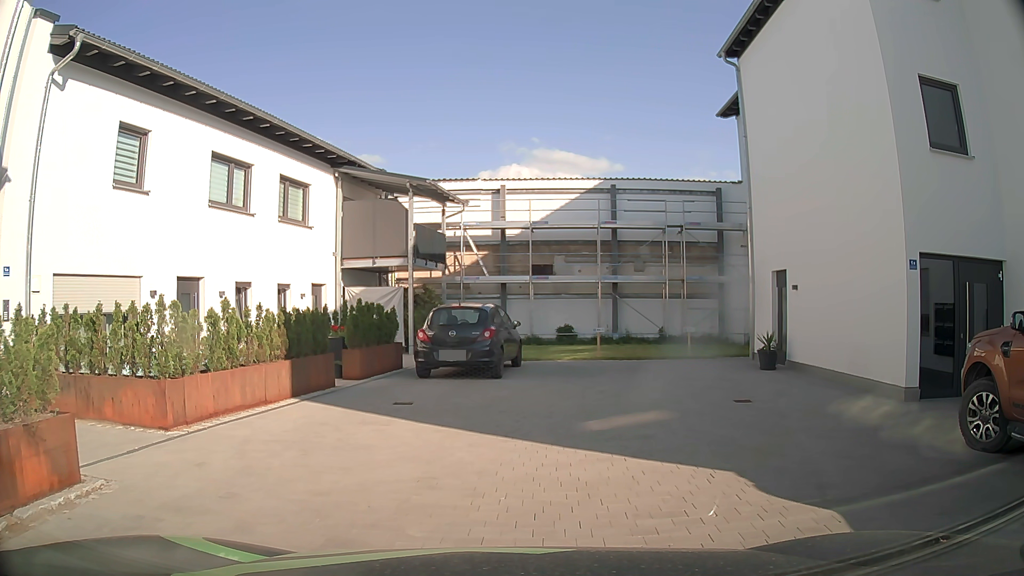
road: tertiary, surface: asphalt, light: Day
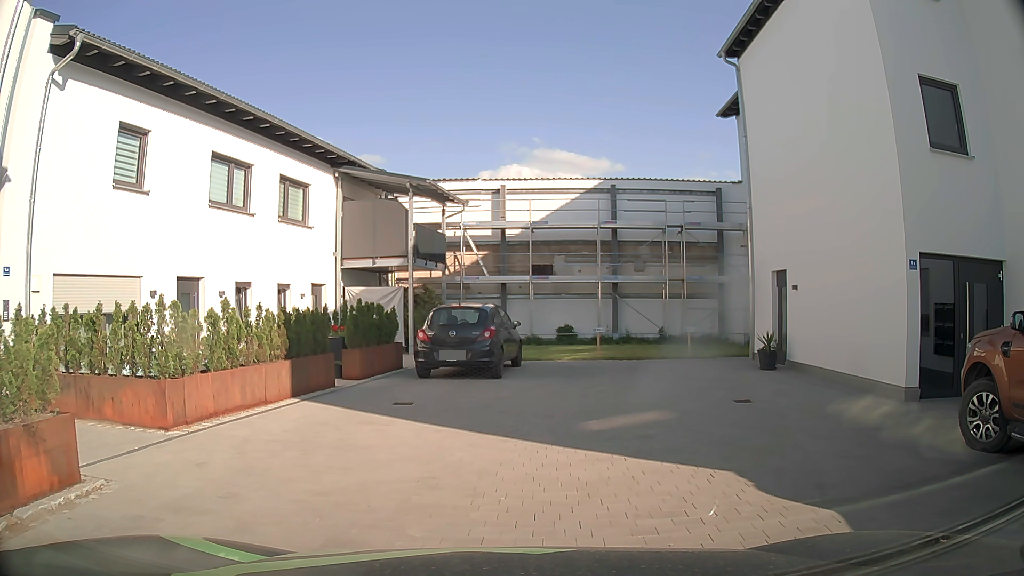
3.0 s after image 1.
(0.0, 0.0) m; 0°
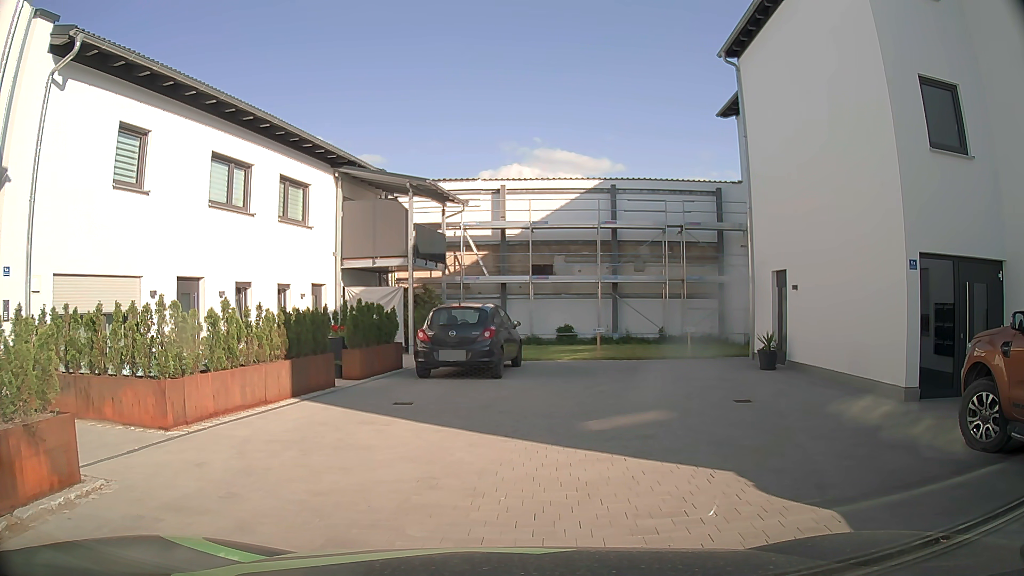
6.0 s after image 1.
(0.0, 0.0) m; 0°
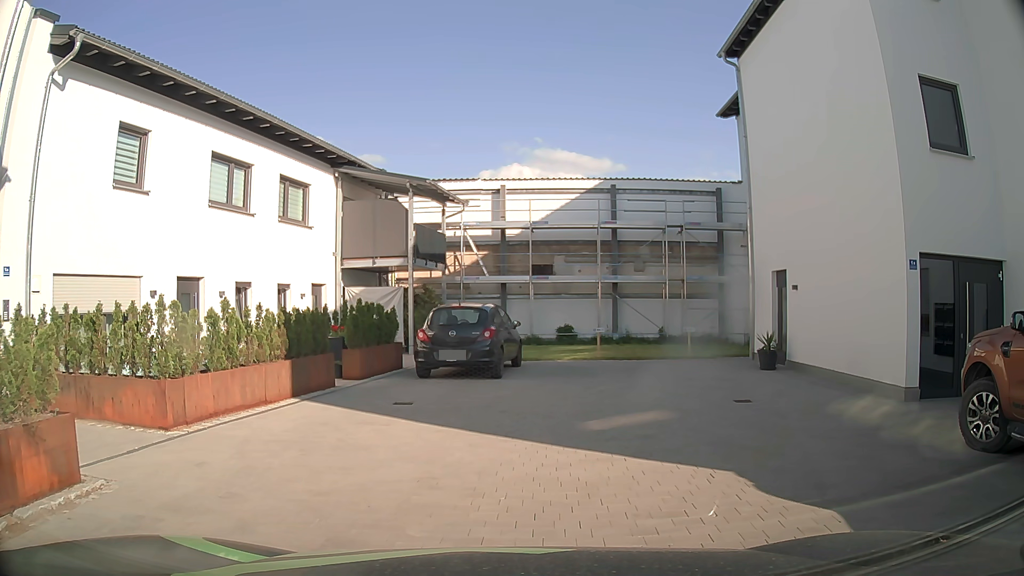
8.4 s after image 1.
(0.0, 0.0) m; 0°
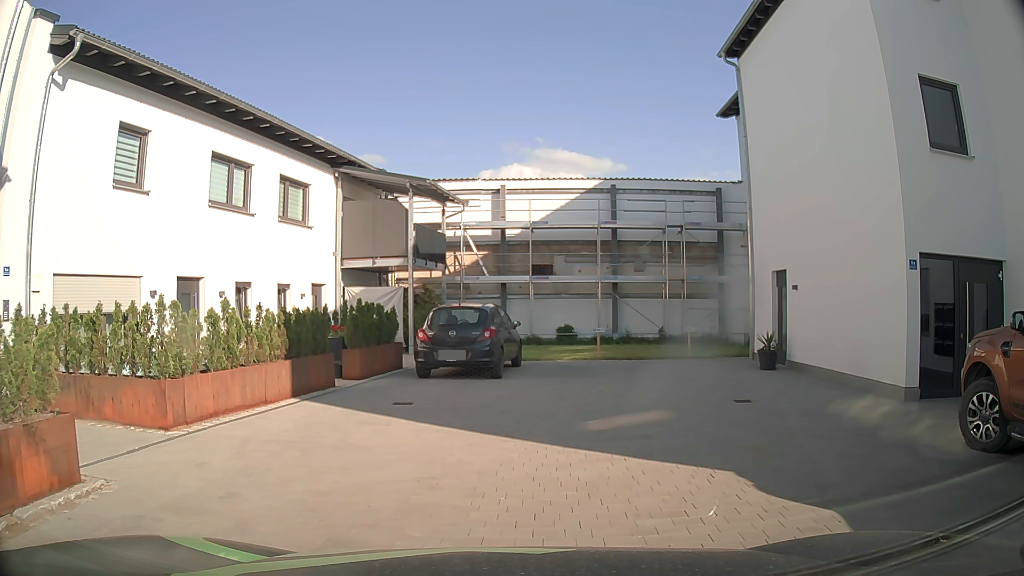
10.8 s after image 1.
(0.0, 0.0) m; 0°
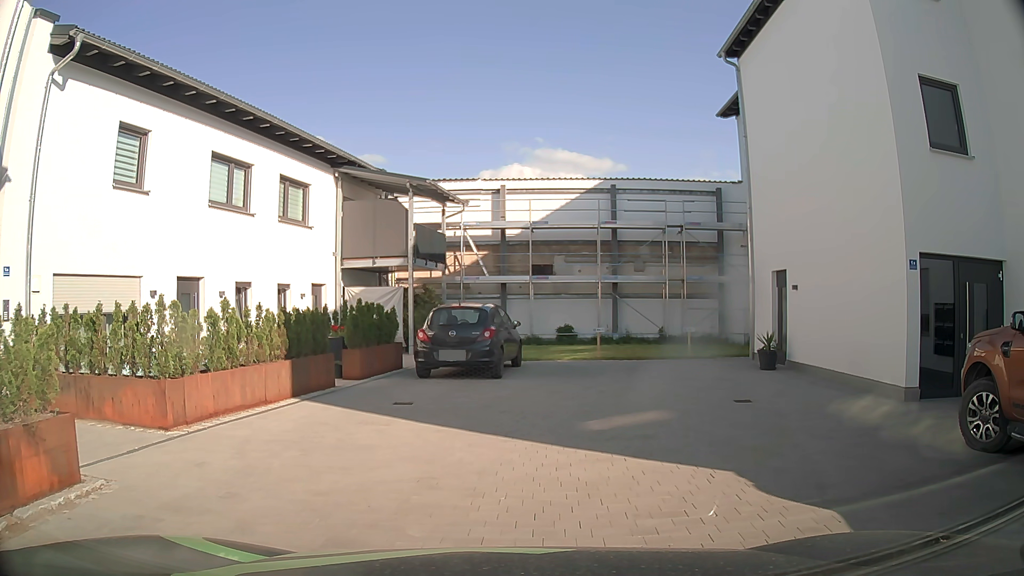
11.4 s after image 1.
(0.0, 0.0) m; 0°
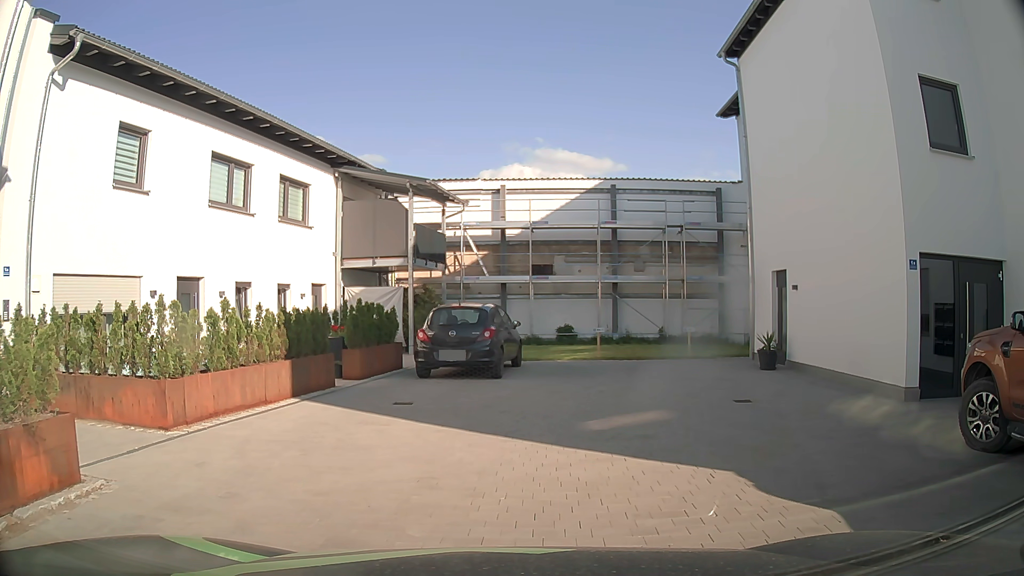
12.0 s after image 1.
(0.0, 0.0) m; 0°
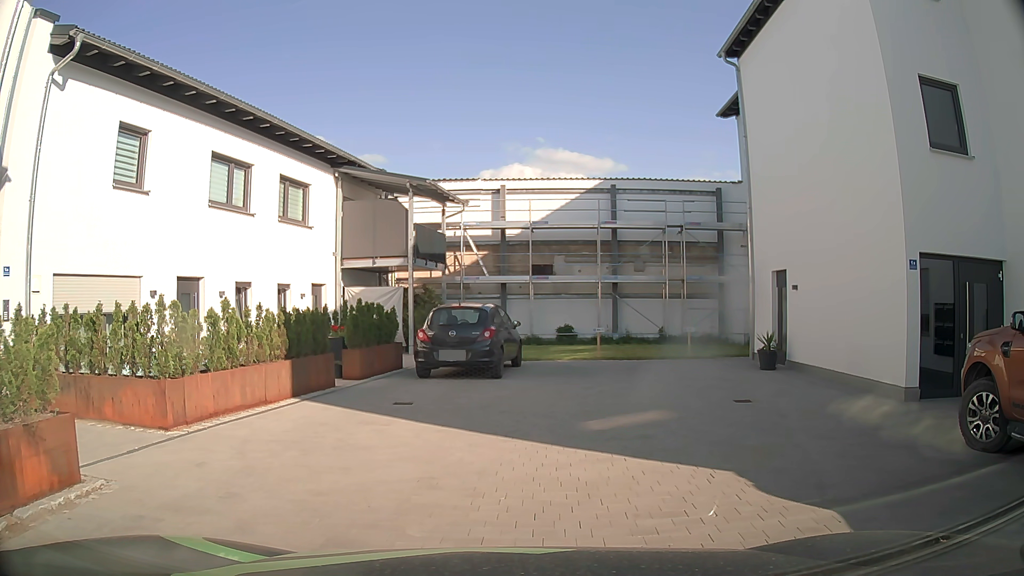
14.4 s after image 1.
(0.0, 0.0) m; 0°
